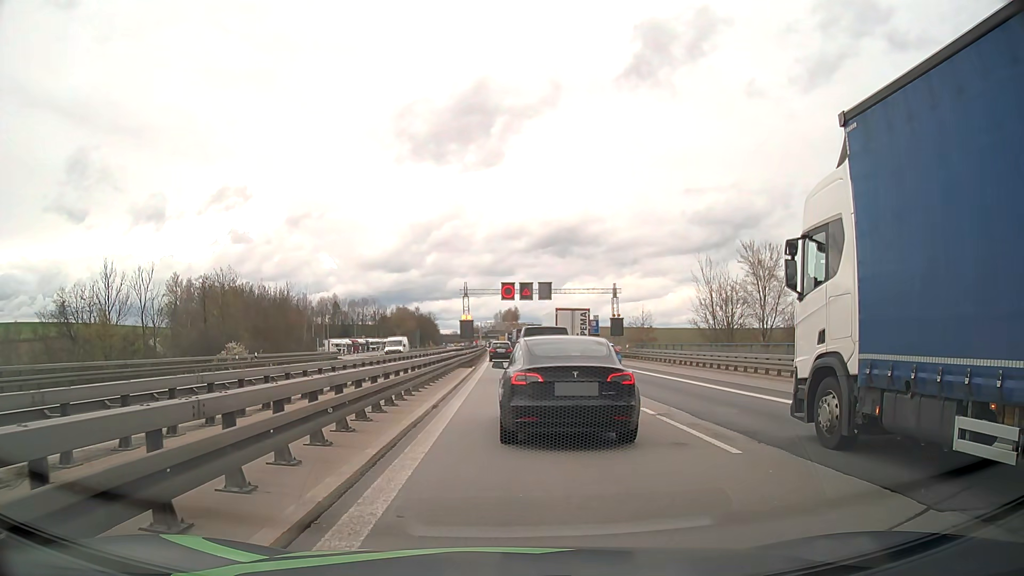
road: motorway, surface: asphalt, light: Day
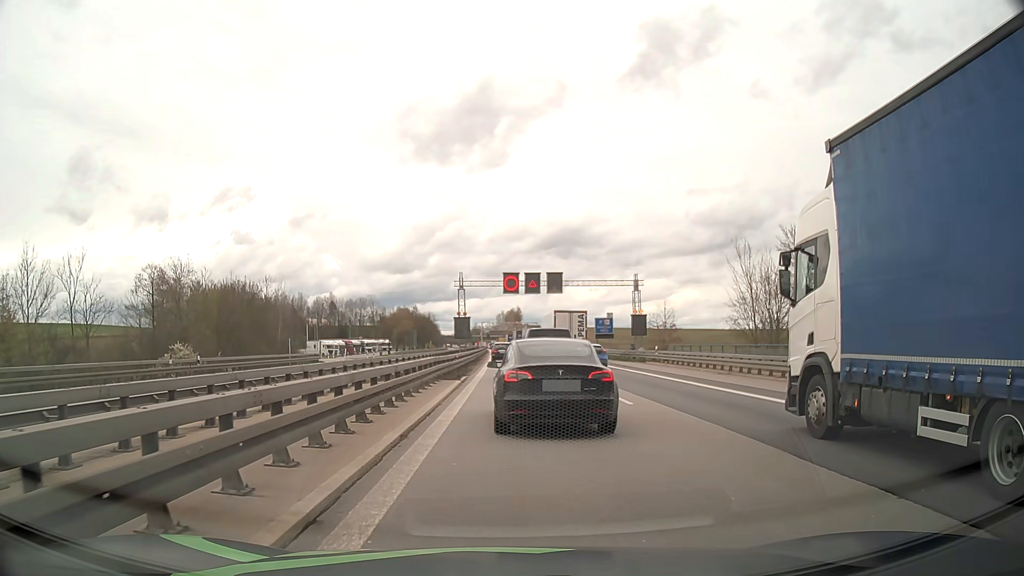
(+0.1, +10.9) m; 0°
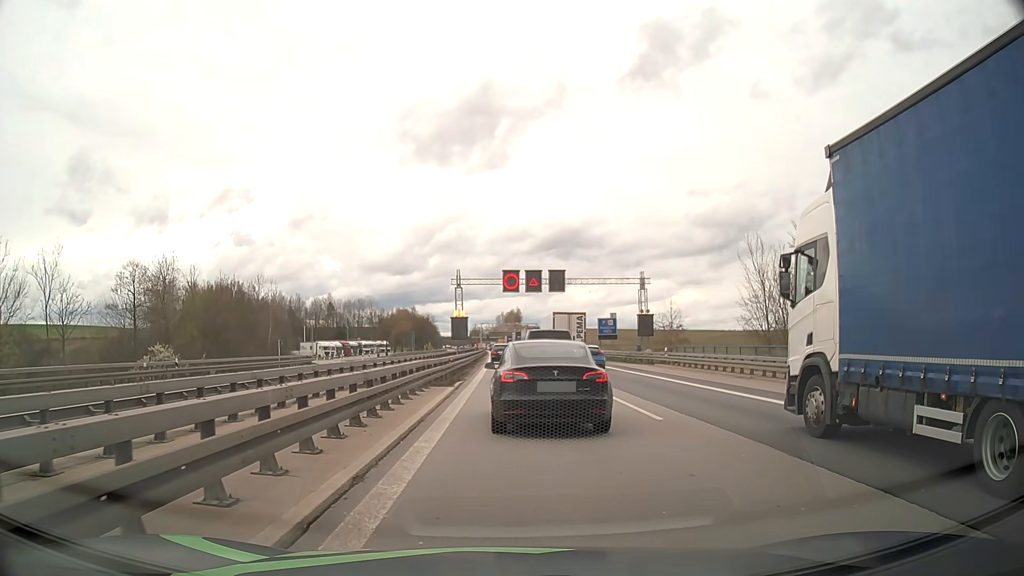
(0.0, +3.1) m; +1°
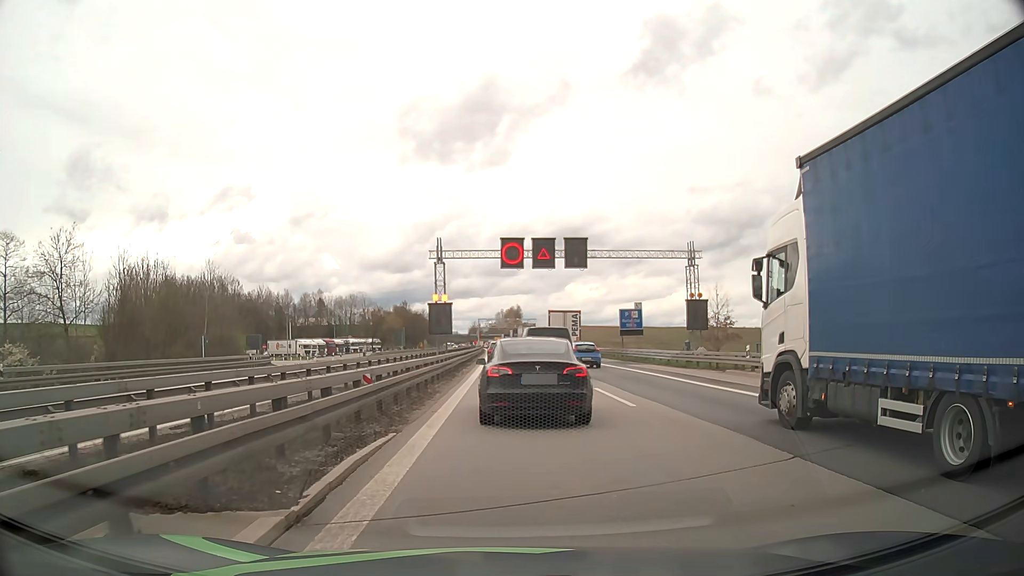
(0.0, +16.2) m; 0°
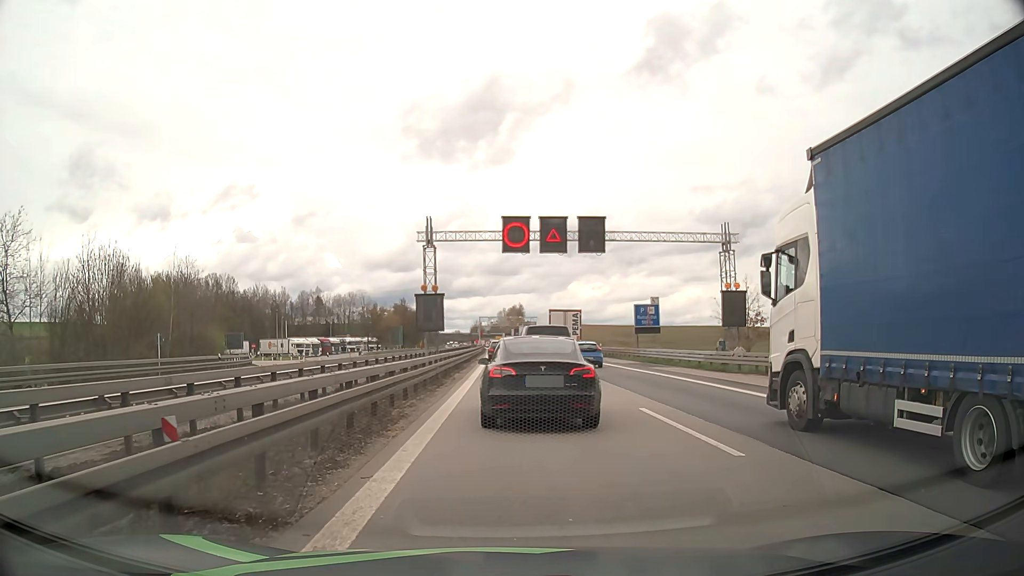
(0.0, +6.7) m; 0°
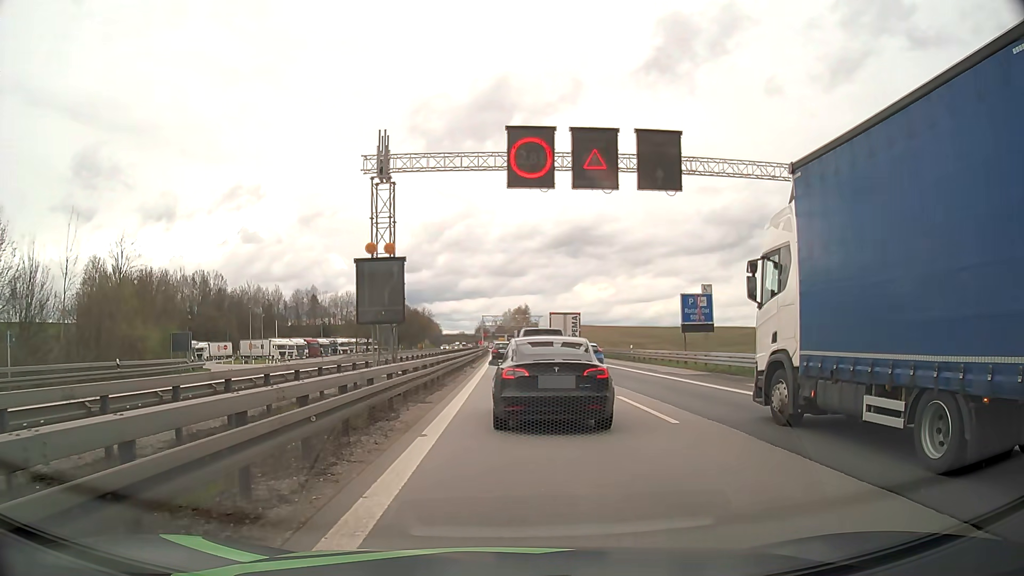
(-0.1, +14.6) m; 0°
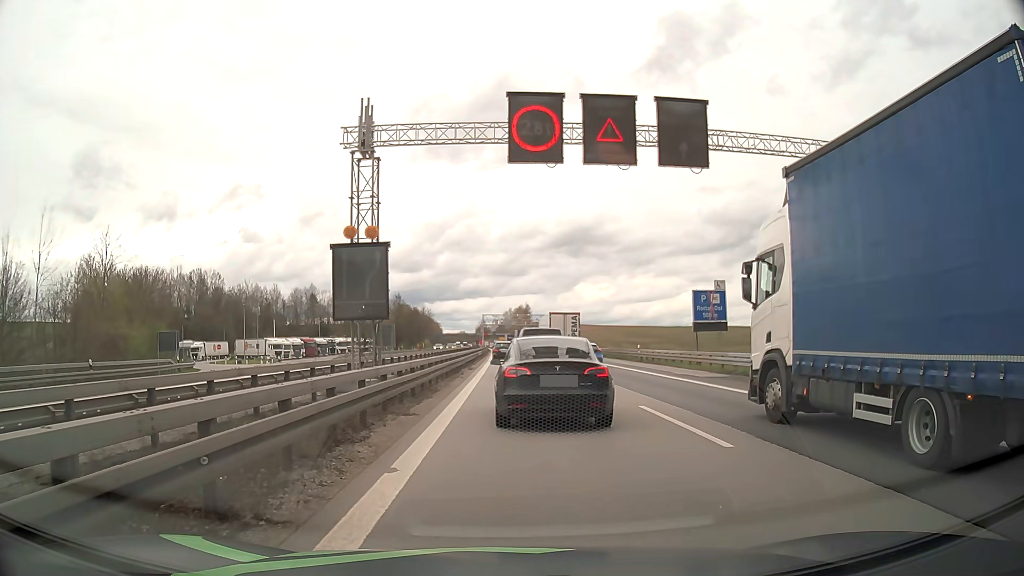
(0.0, +2.8) m; 0°
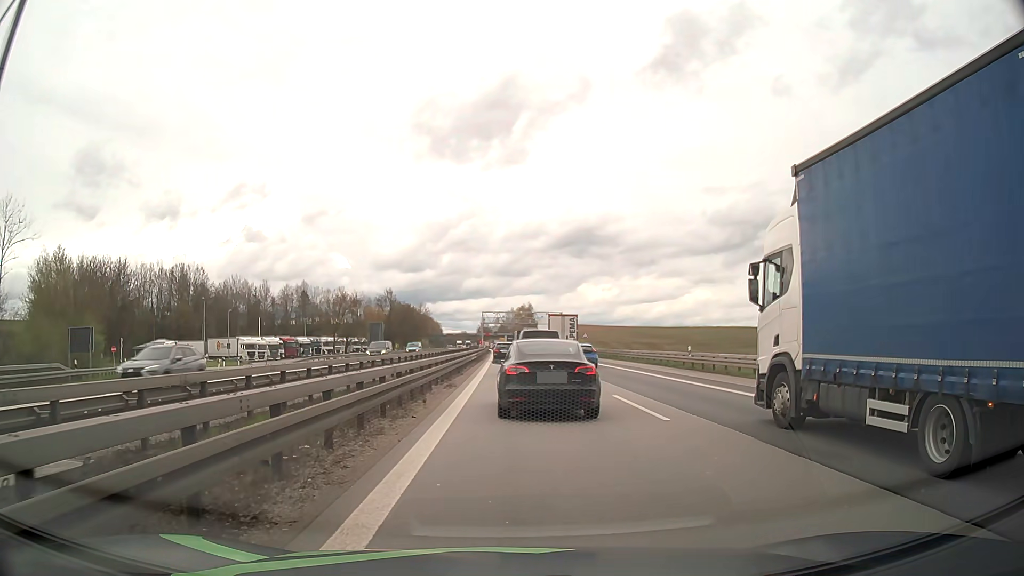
(0.0, +14.5) m; 0°
(0, +10) (0, +20) (0, +30) (0, +40) (0, +50) (0, +60) (-1, +70) (-1, +80) (-1, +90) (-1, +100) m
